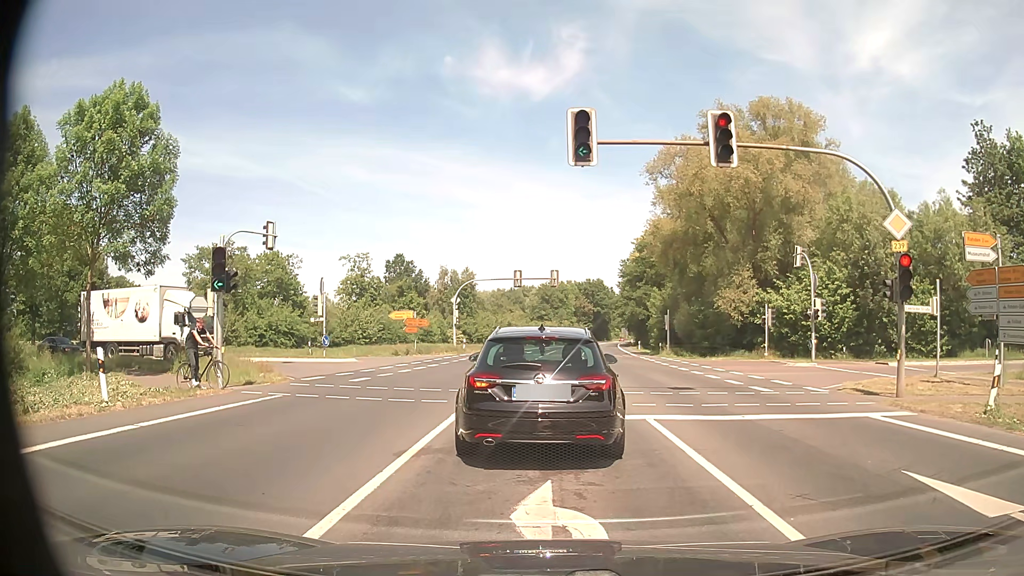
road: primary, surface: asphalt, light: Day
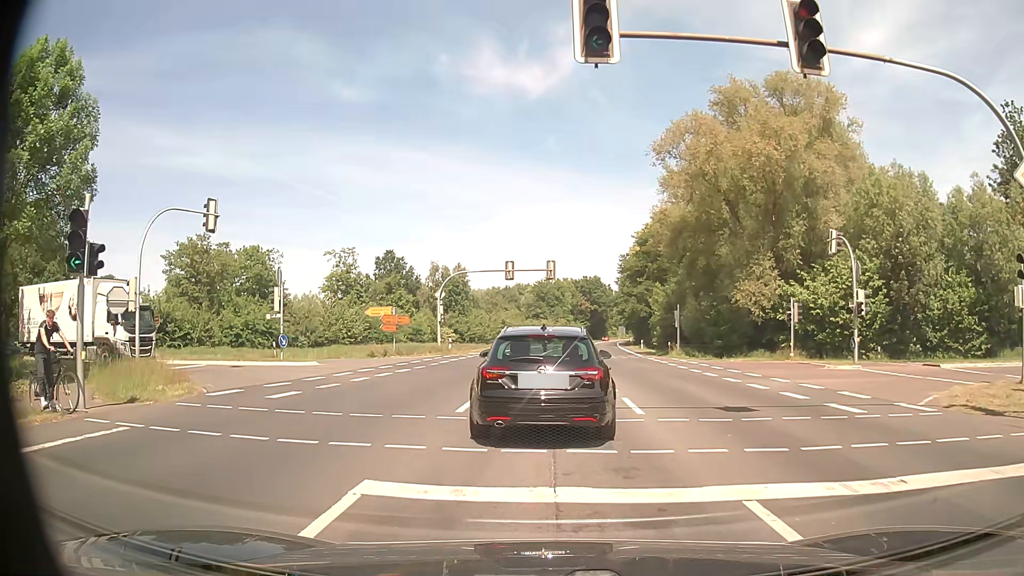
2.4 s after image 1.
(0.0, +6.2) m; -1°
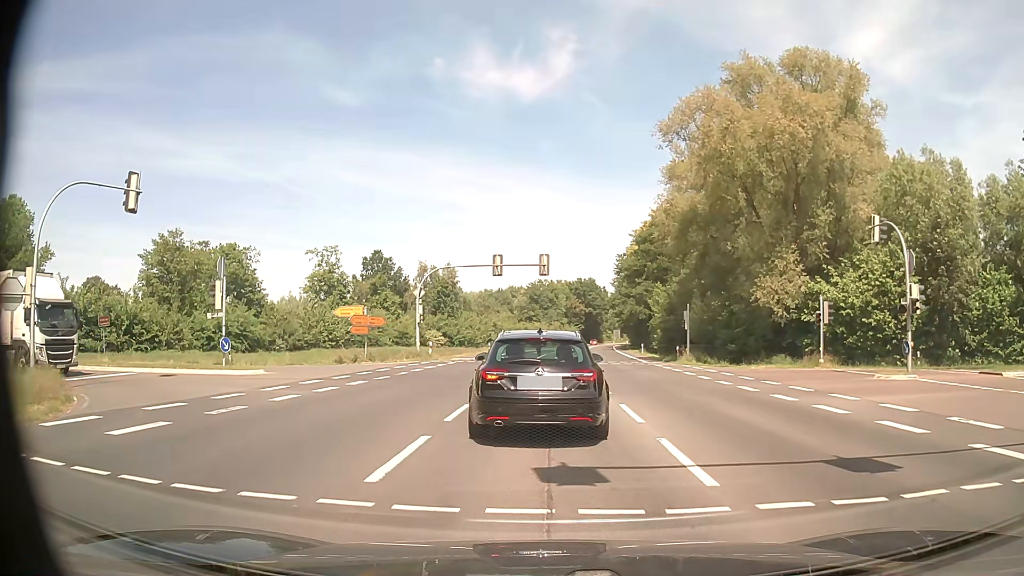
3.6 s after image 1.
(+0.1, +5.7) m; +1°
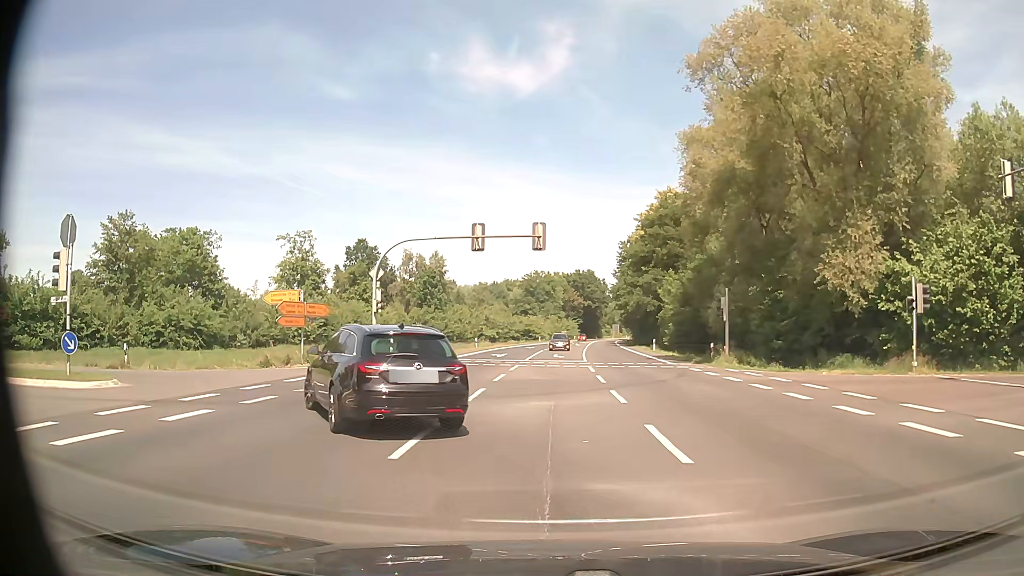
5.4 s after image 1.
(+0.2, +10.2) m; +1°
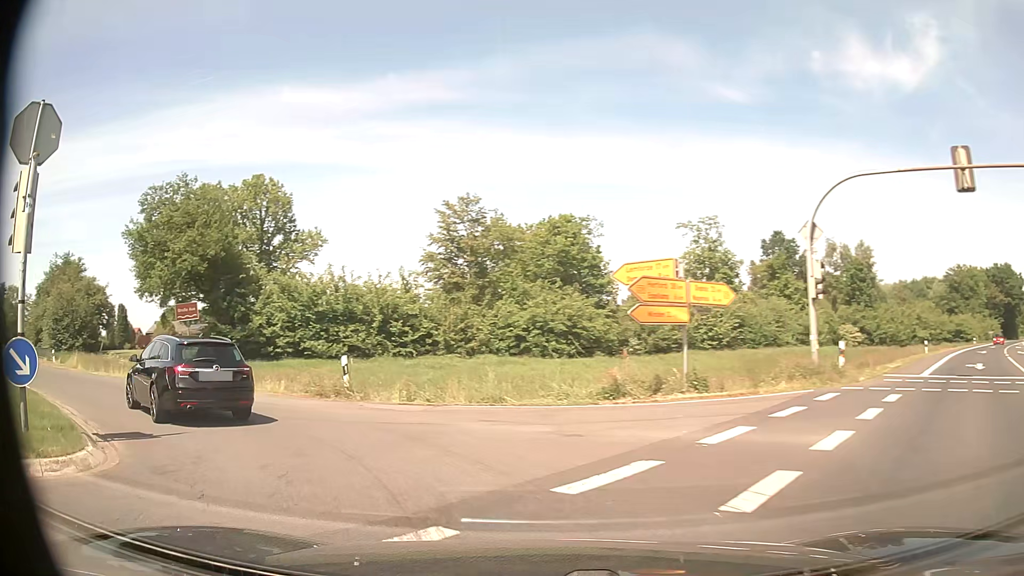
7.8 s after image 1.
(-2.7, +13.6) m; -34°
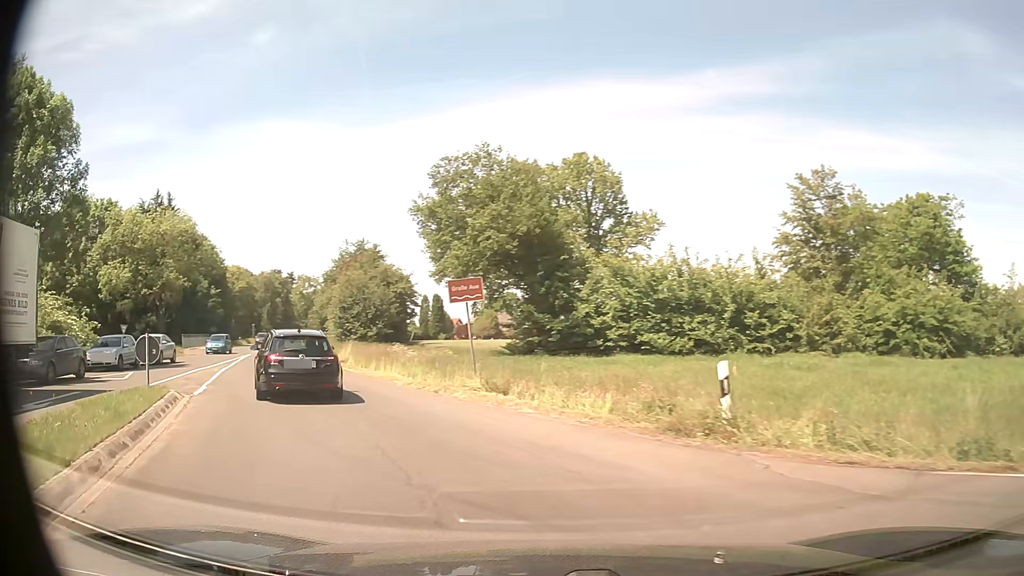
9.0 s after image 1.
(-2.0, +7.5) m; -29°
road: secondary
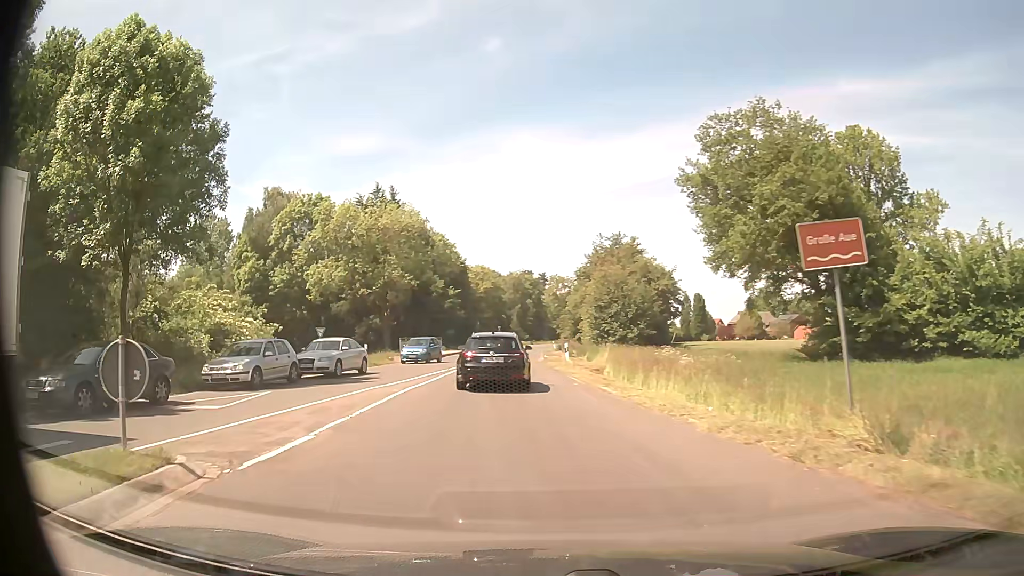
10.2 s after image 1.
(-1.9, +8.9) m; -21°
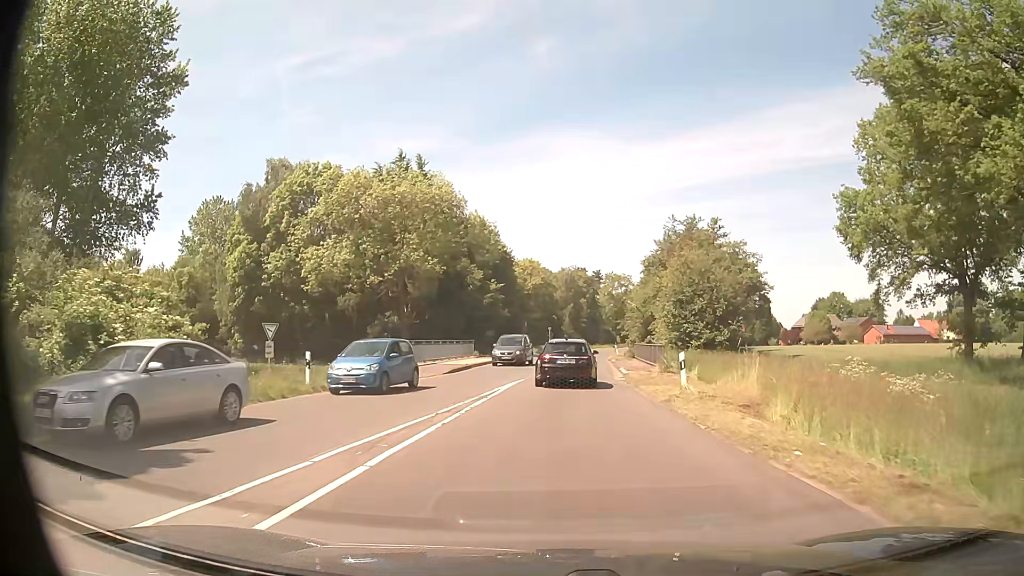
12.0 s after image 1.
(-1.6, +16.6) m; -6°
(0, +10) (+1, +20) (+1, +30) (+2, +40) (+3, +50) (+3, +60) (+5, +70) (+6, +80) (+7, +90) (+9, +99) m
